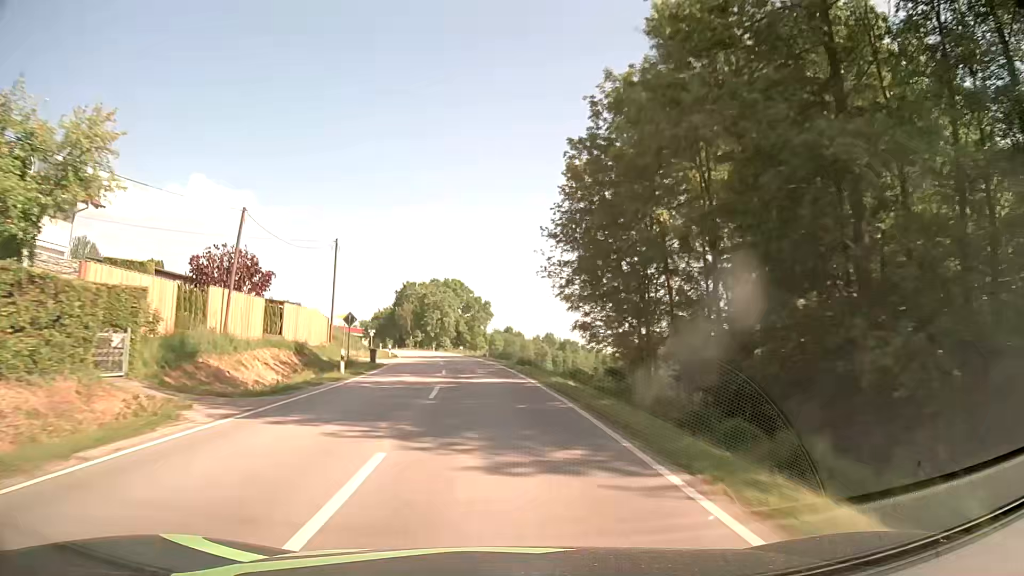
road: secondary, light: Day
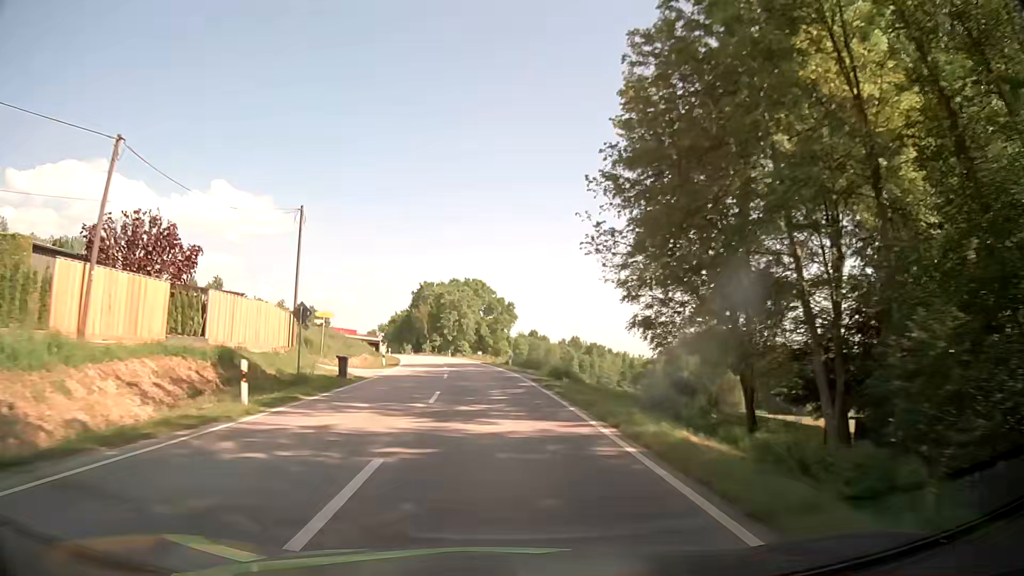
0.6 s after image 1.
(-0.2, +12.3) m; -2°
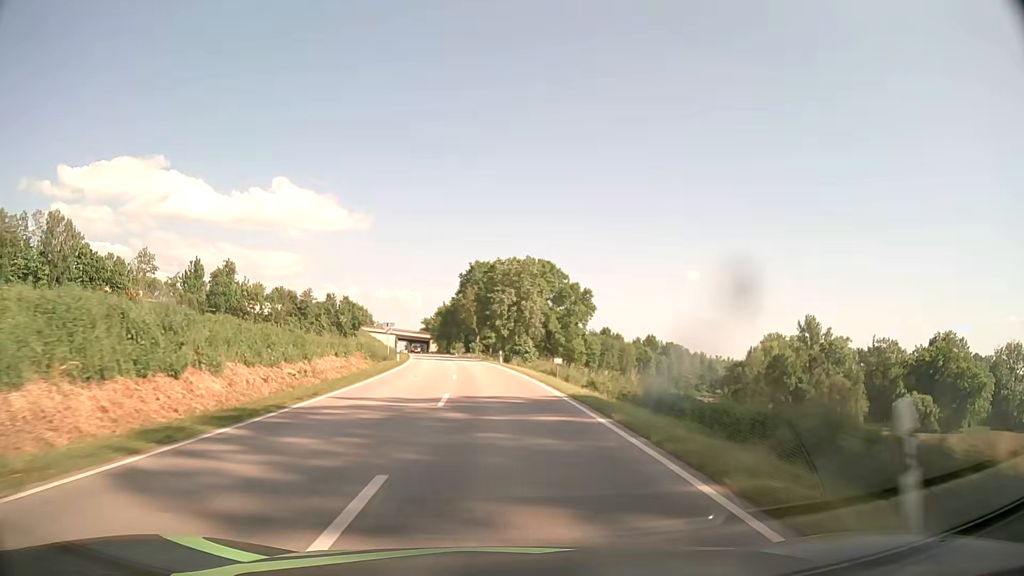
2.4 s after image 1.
(-1.9, +37.0) m; -5°
(0, +10) (0, +20) (-1, +30) (-2, +40) (-3, +50) (-4, +60) (-5, +70) (-6, +80) (-8, +90) (-9, +99) m
